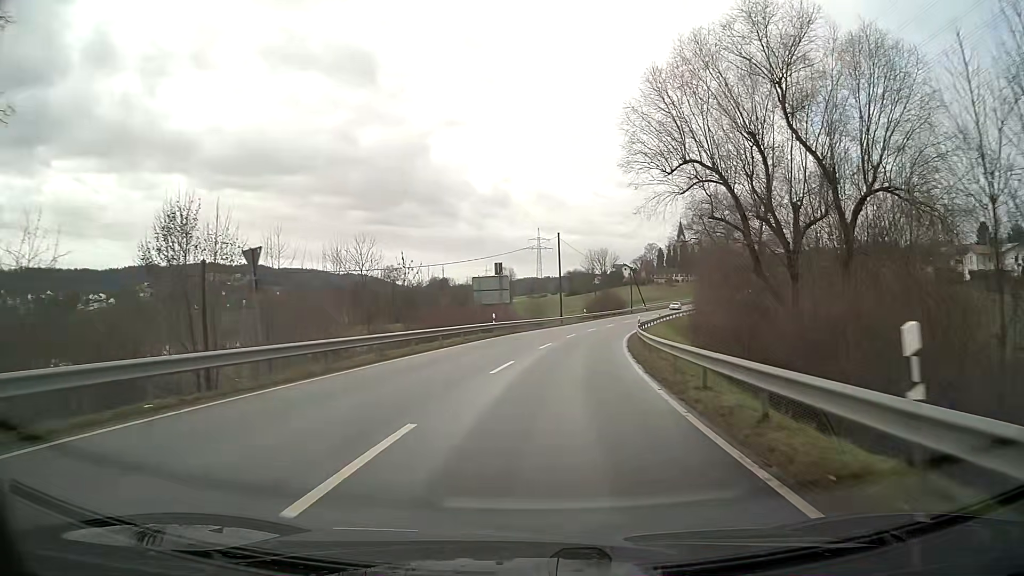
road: secondary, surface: asphalt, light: Day
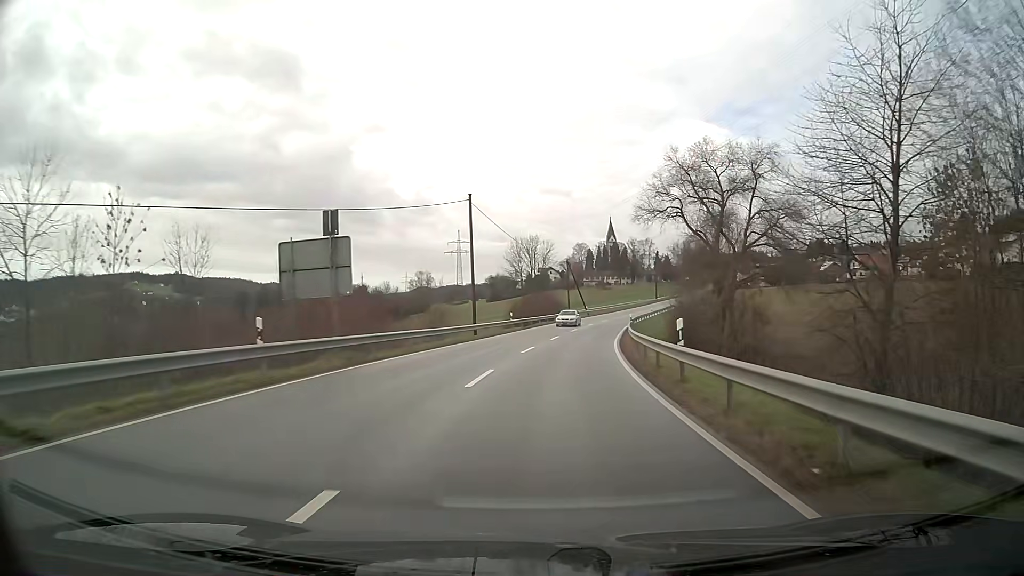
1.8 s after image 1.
(+1.6, +27.1) m; +6°
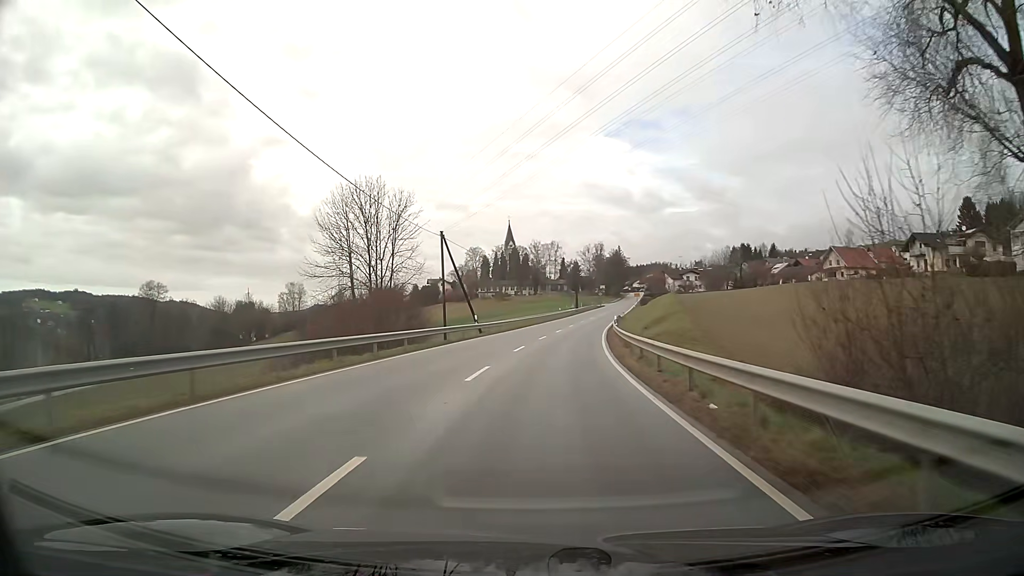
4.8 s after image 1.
(+3.7, +46.1) m; +8°
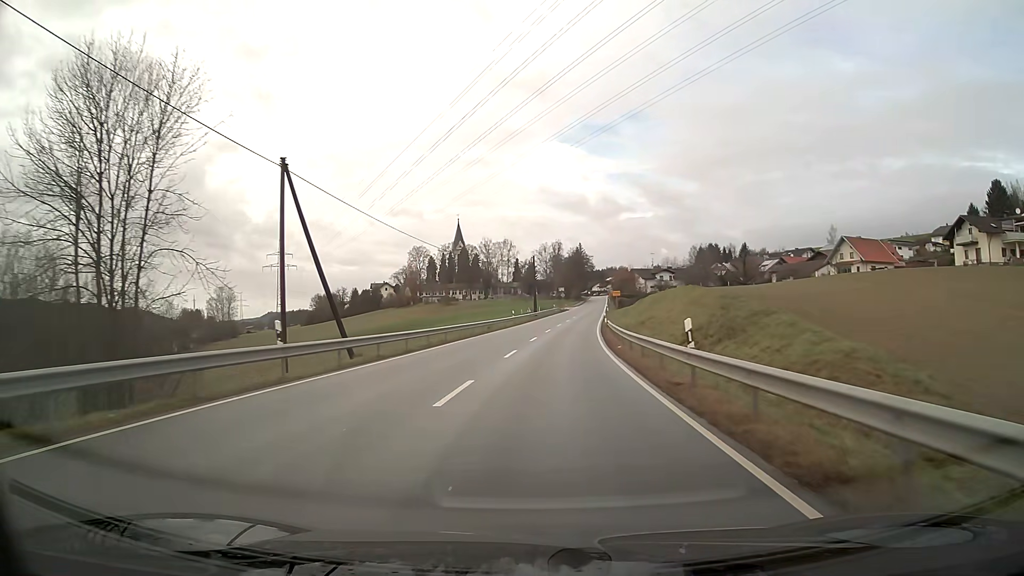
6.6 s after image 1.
(+1.0, +27.8) m; +4°
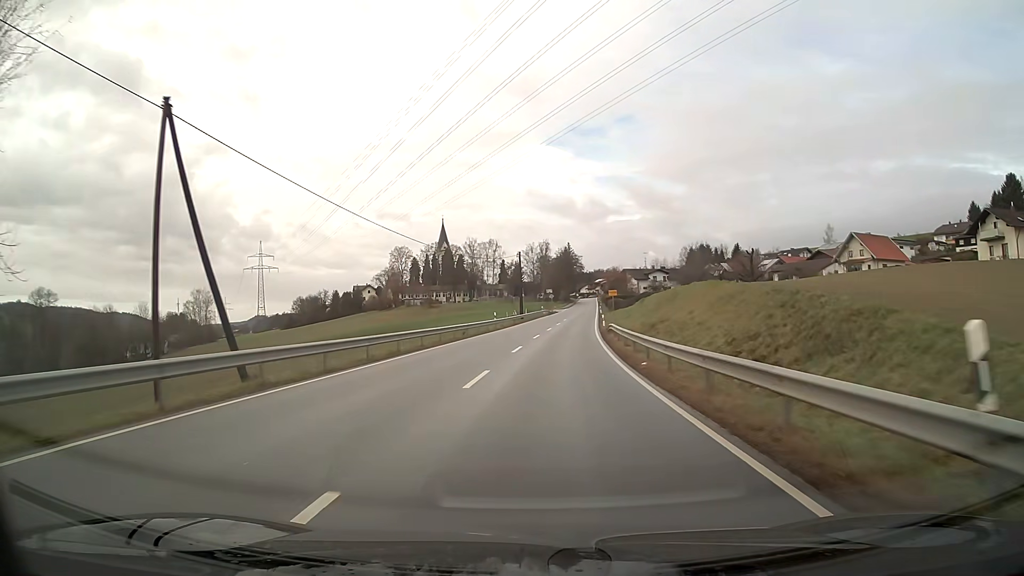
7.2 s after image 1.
(+0.1, +9.2) m; +1°
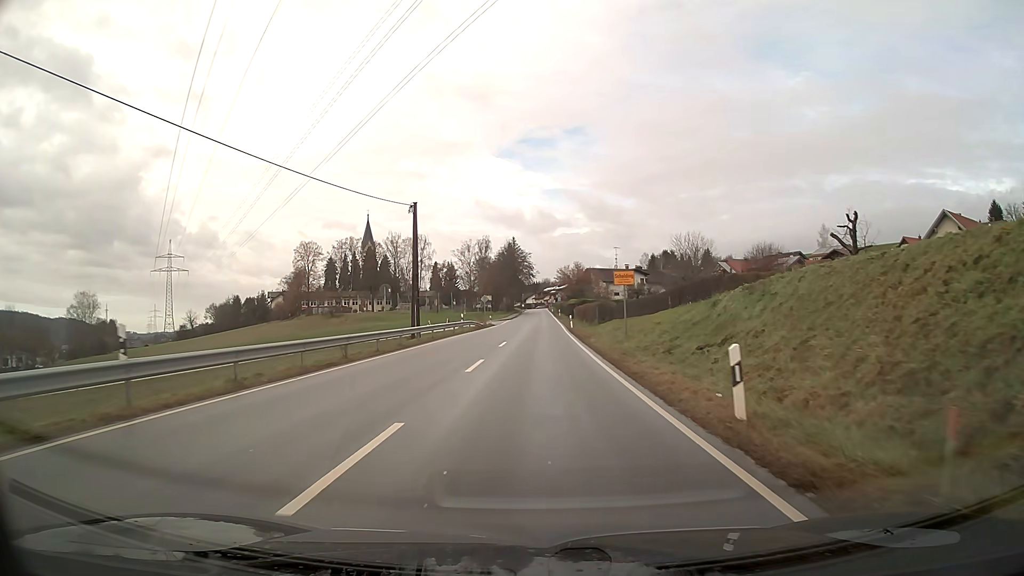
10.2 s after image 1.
(+2.0, +44.1) m; +4°
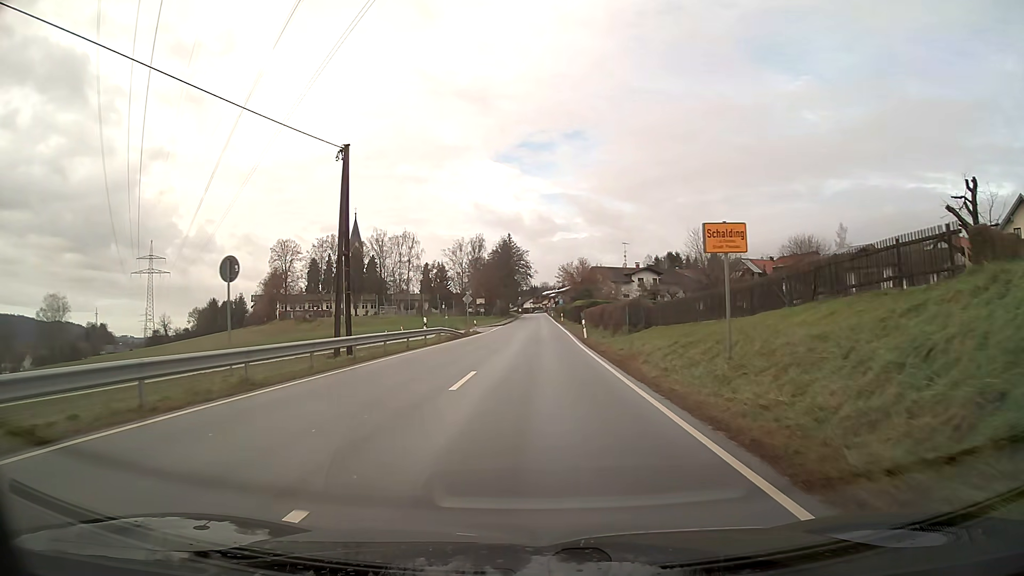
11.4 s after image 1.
(0.0, +15.8) m; 0°
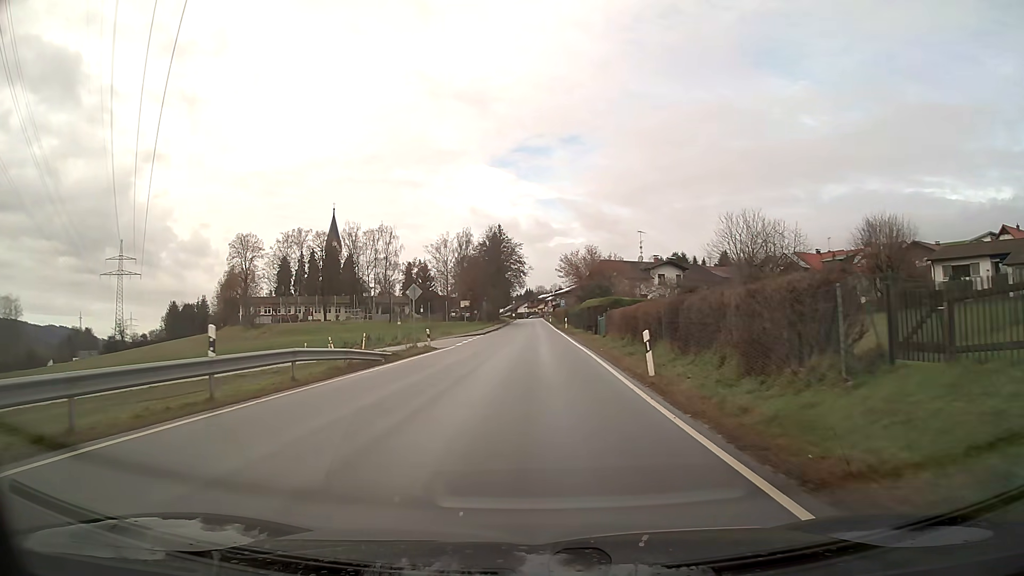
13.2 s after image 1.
(+0.1, +22.2) m; 0°
